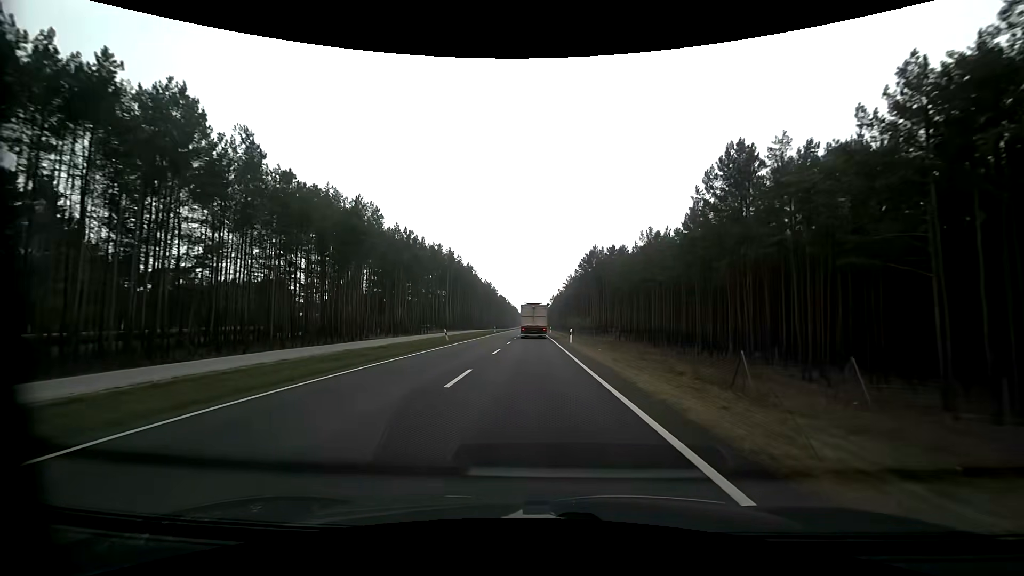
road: primary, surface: asphalt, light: Day
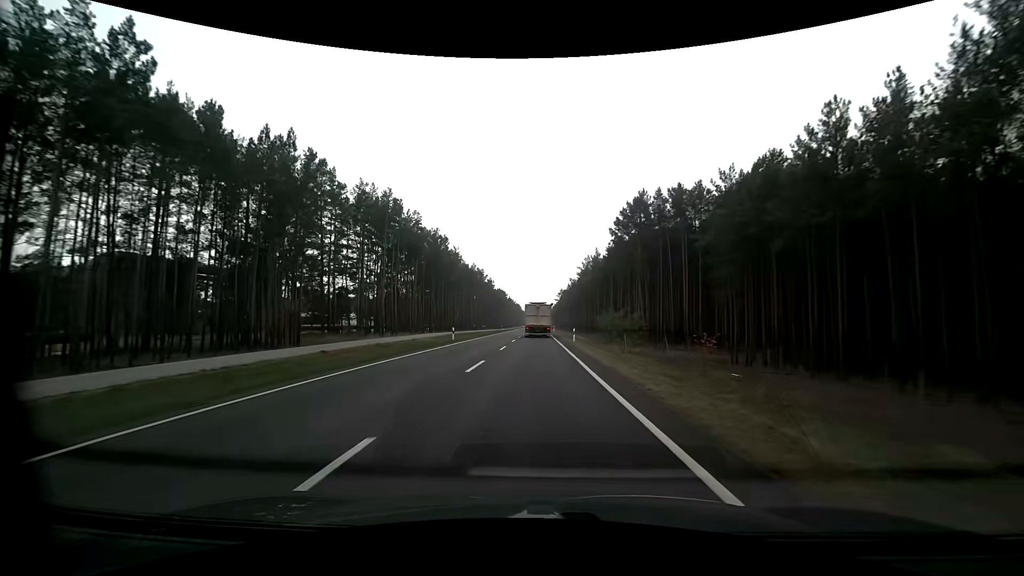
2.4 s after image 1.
(-0.1, +44.7) m; -1°
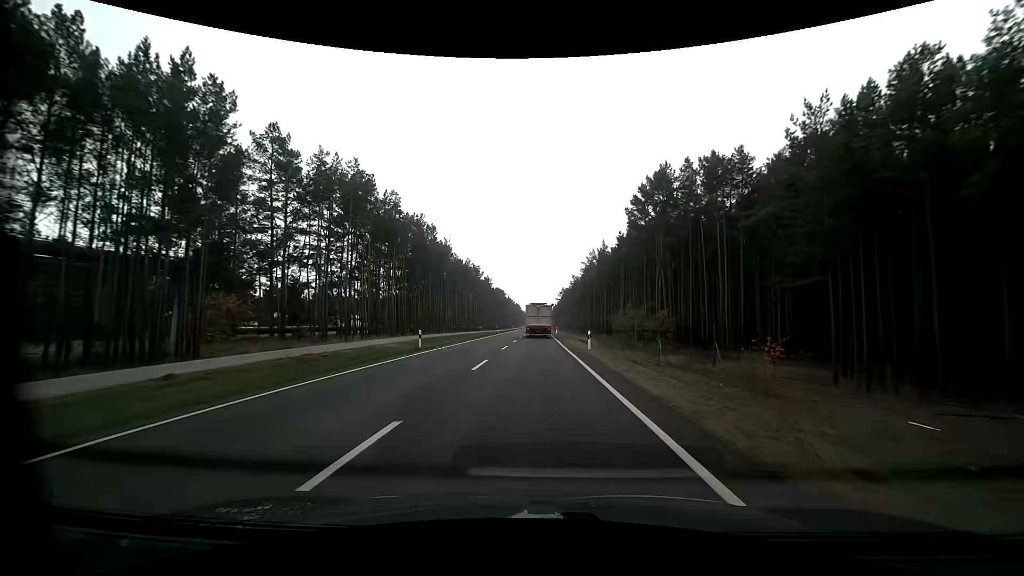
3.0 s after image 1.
(0.0, +11.1) m; 0°
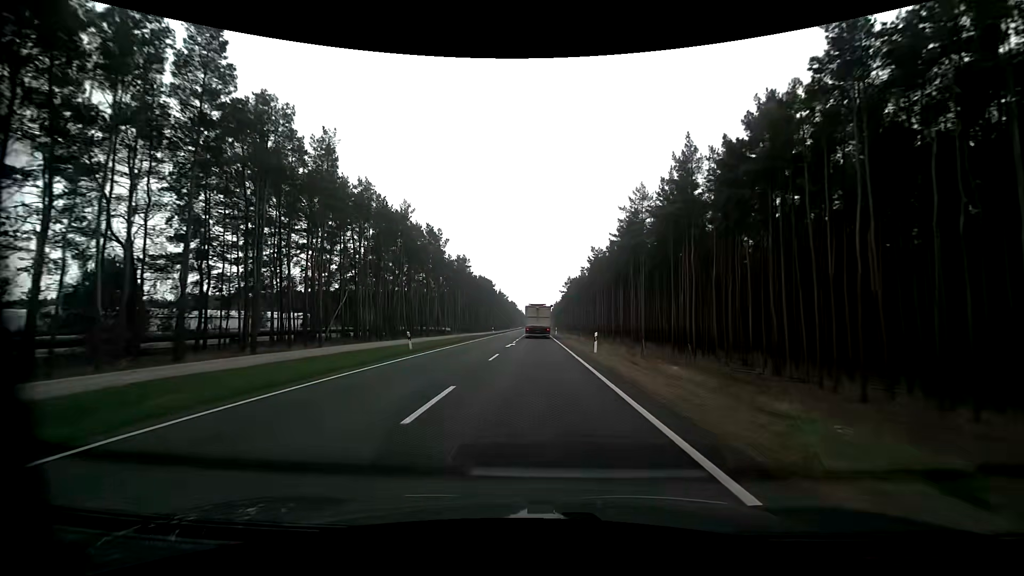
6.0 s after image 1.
(+0.2, +55.9) m; 0°
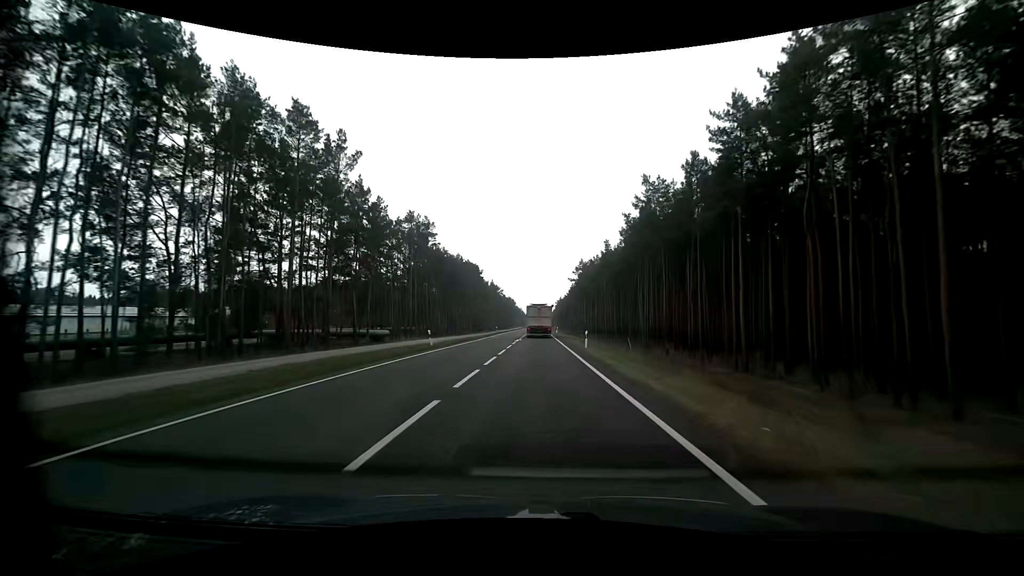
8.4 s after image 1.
(0.0, +45.0) m; 0°
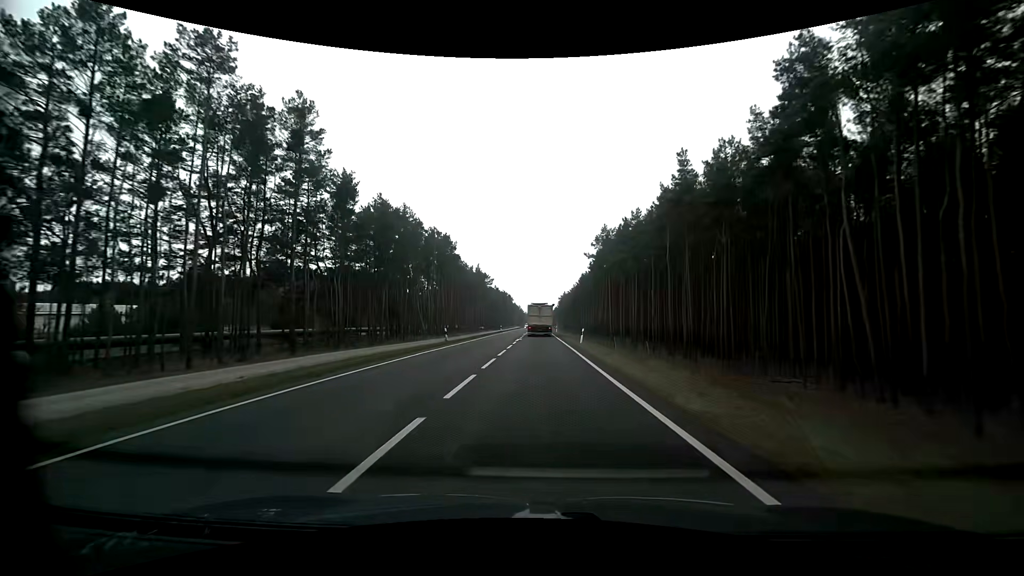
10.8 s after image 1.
(+0.2, +44.7) m; 0°
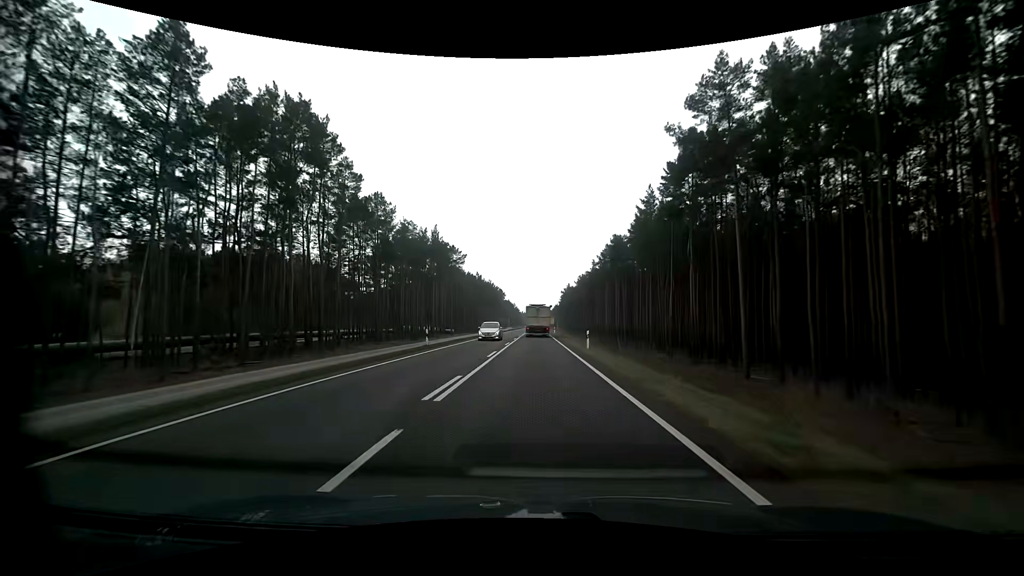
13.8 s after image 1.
(+0.1, +55.9) m; 0°
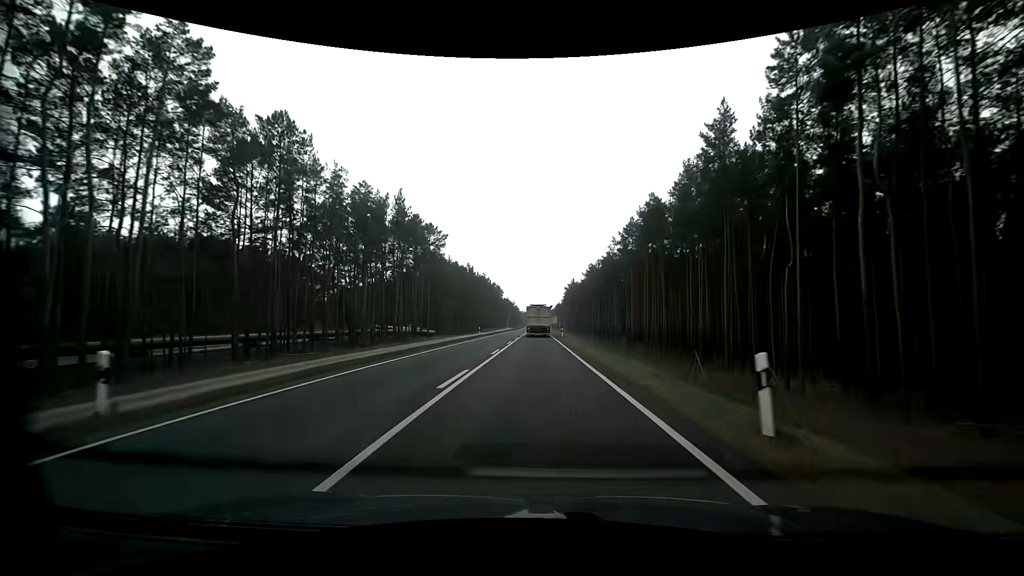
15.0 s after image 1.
(0.0, +22.3) m; 0°
(0, +10) (0, +20) (0, +30) (0, +40) (0, +50) (0, +60) (0, +70) (0, +80) (0, +90) (0, +100) m
